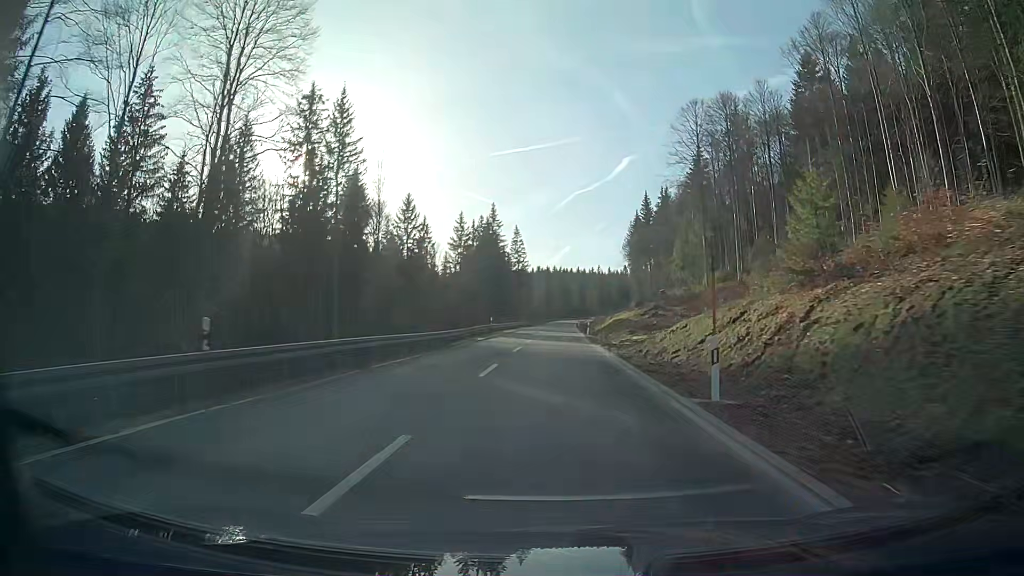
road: secondary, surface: asphalt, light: Day
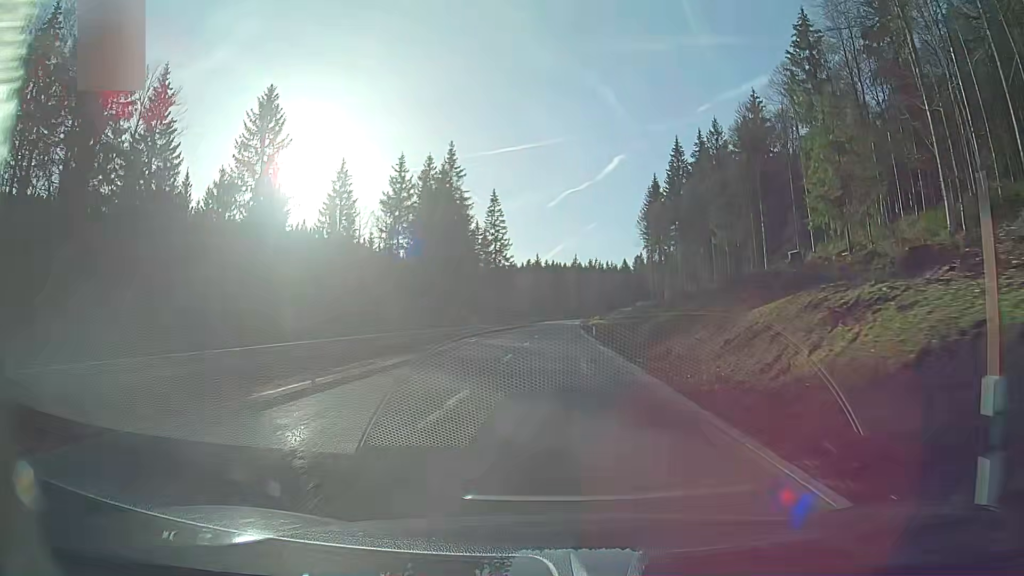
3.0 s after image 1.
(+0.3, +55.4) m; +1°
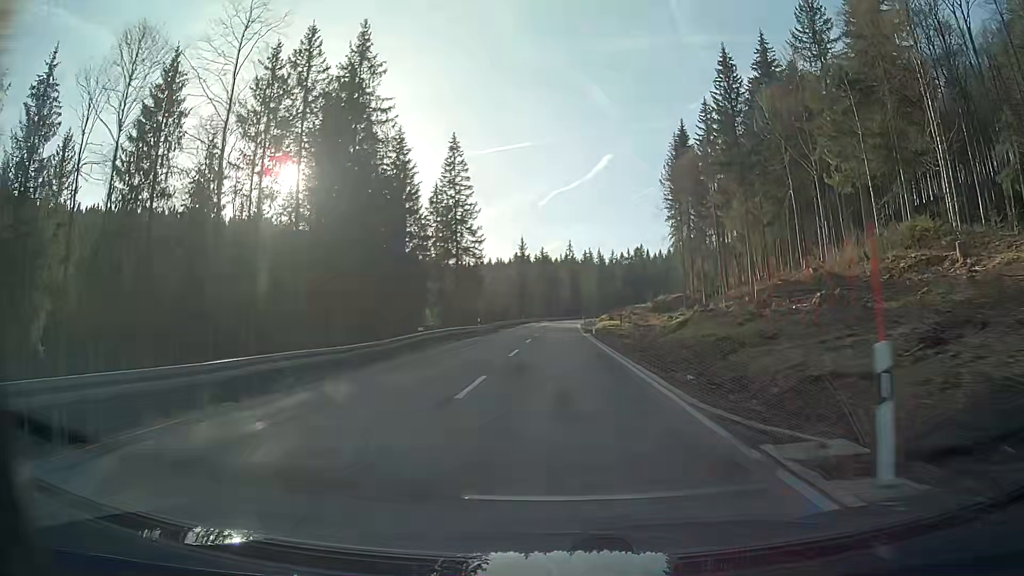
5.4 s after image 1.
(+0.3, +45.3) m; +1°
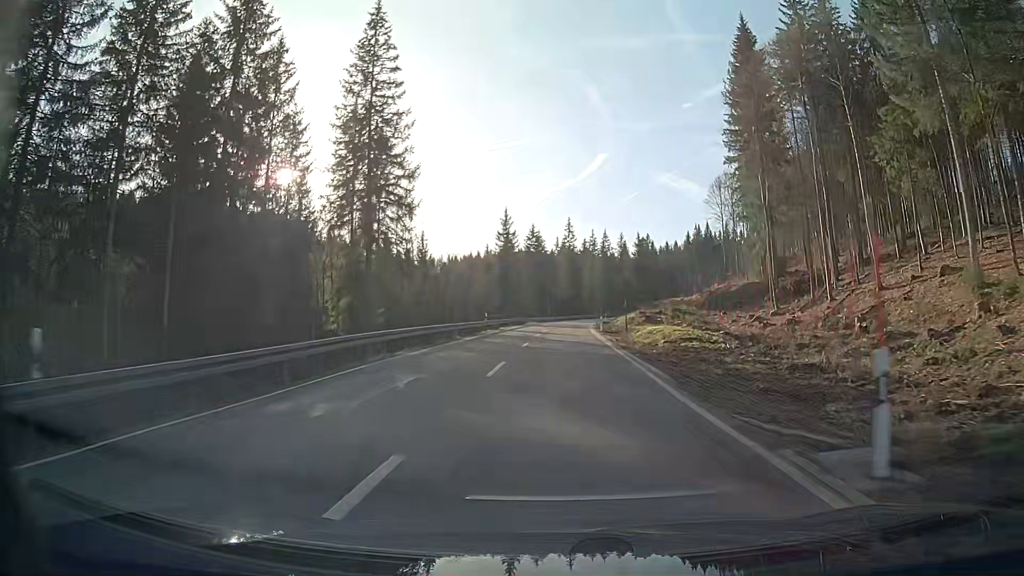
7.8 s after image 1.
(+0.1, +44.7) m; 0°
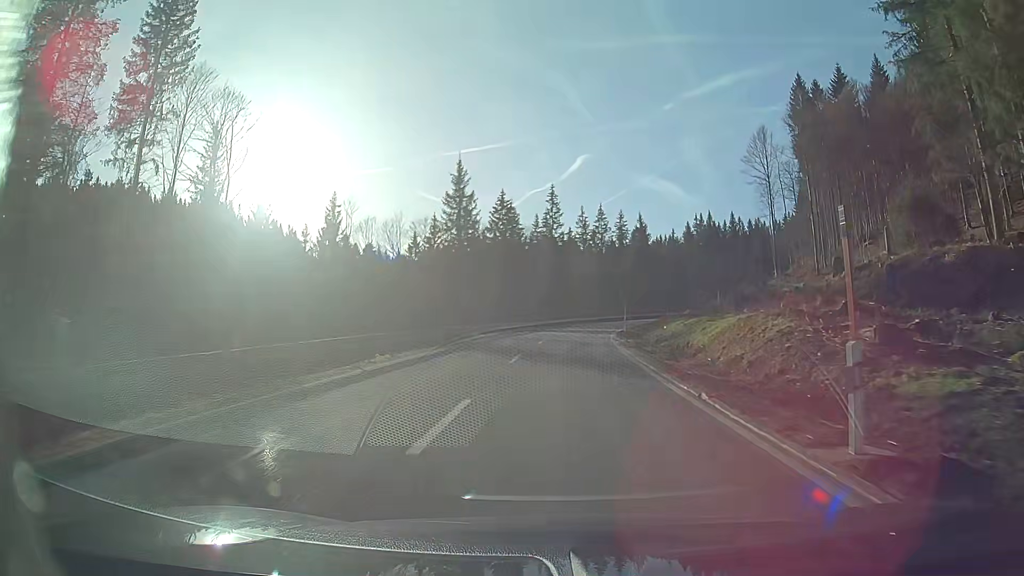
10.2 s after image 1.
(+0.6, +43.7) m; +2°
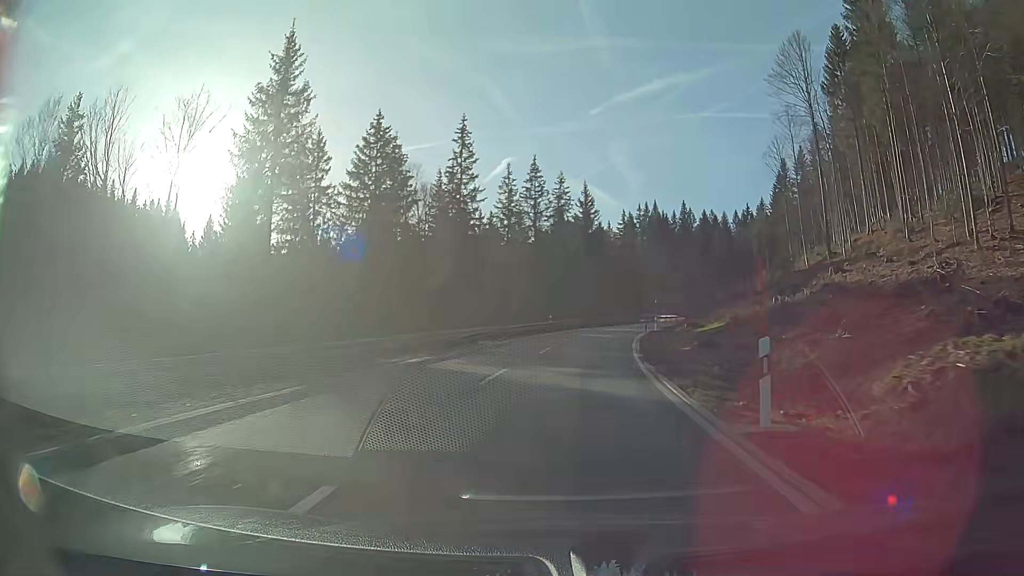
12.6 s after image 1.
(+2.1, +41.9) m; +7°
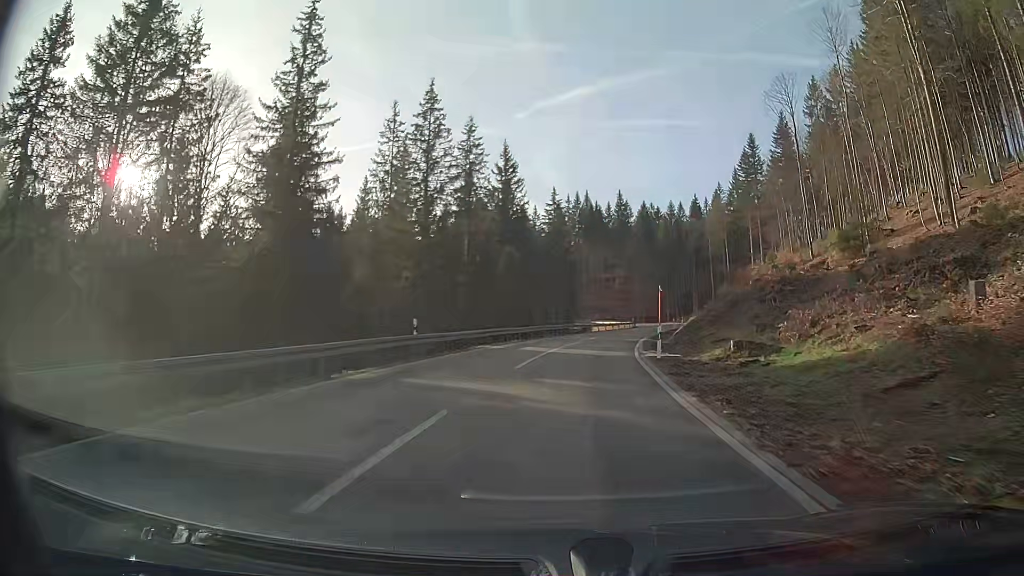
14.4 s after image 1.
(+1.9, +31.0) m; +7°
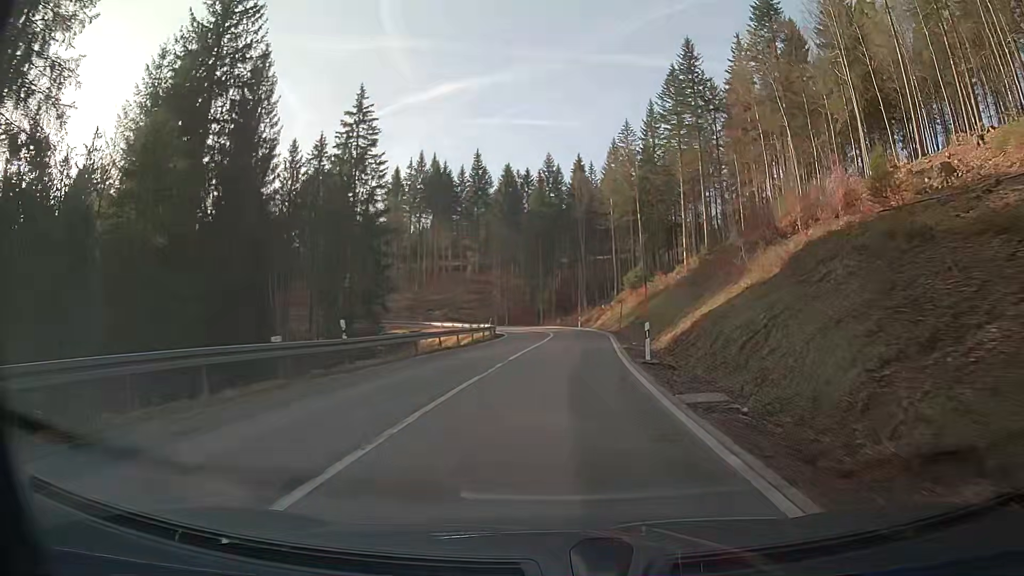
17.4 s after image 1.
(+5.5, +51.1) m; +12°
(0, +10) (0, +20) (+1, +30) (+1, +40) (+1, +50) (-1, +60) (-3, +70) (-7, +79) (-12, +88) (-18, +96) m
